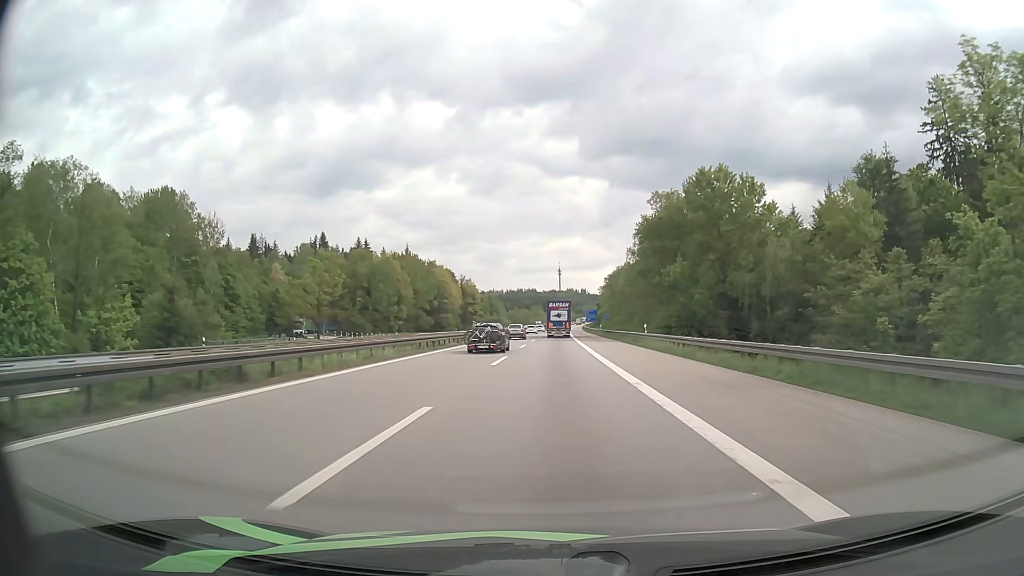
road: motorway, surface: asphalt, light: Day
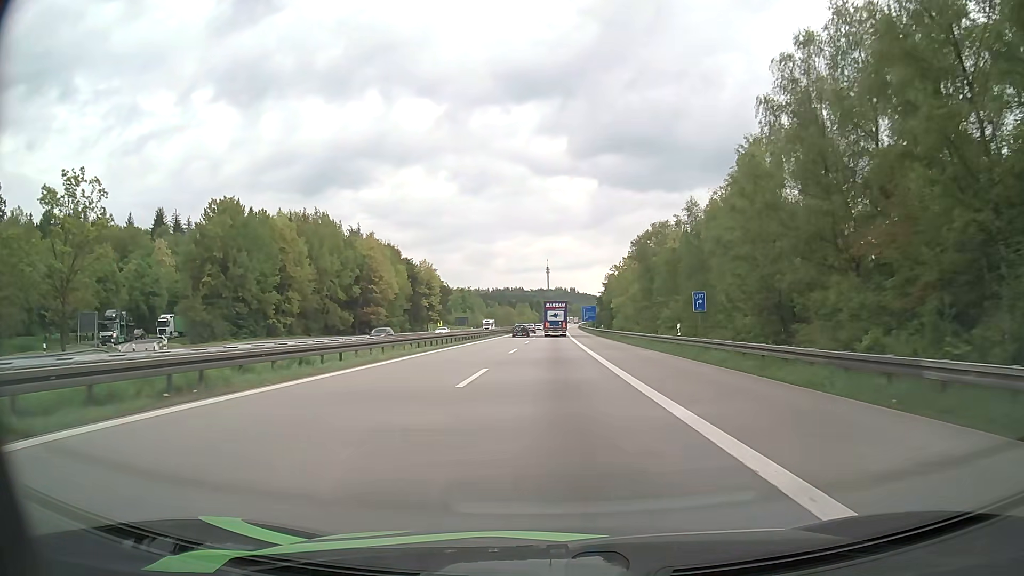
(+0.5, +62.5) m; +1°
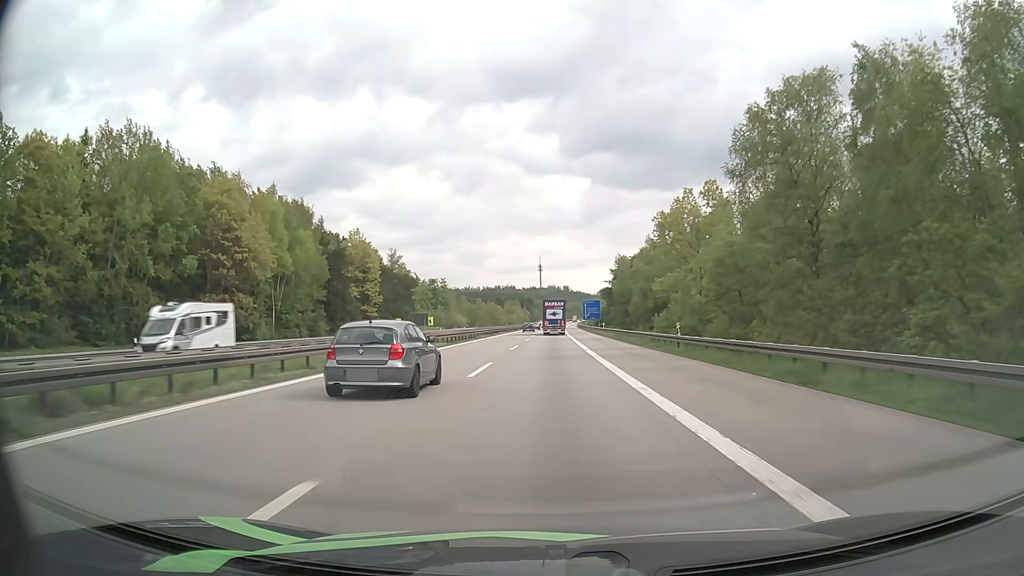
(+0.4, +51.5) m; +1°
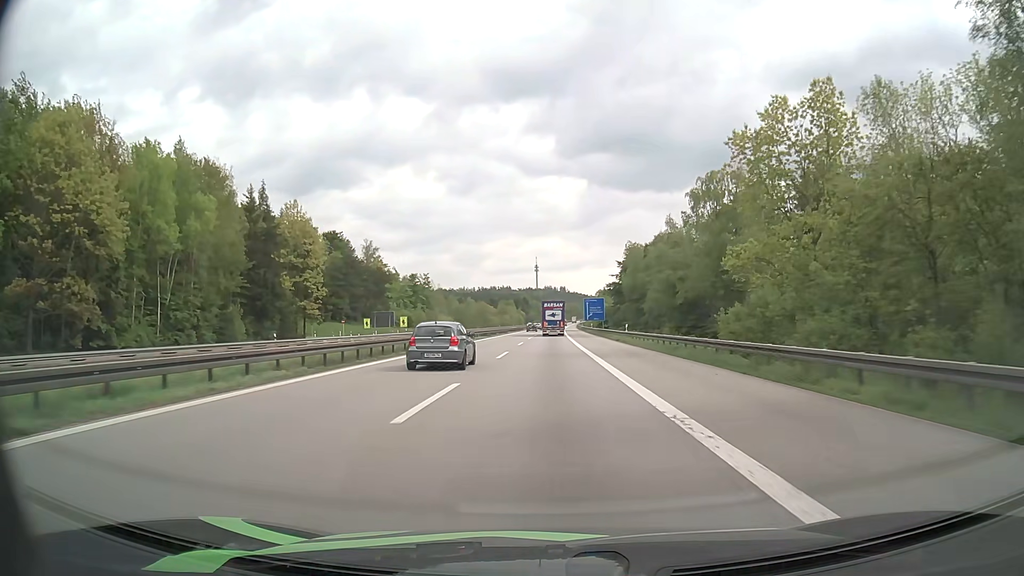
(+0.1, +26.3) m; 0°
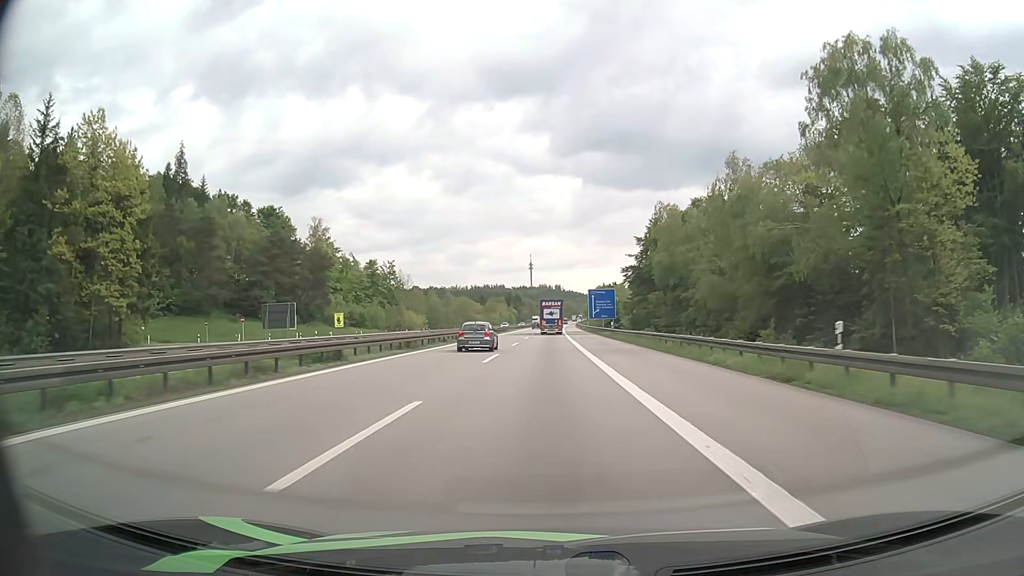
(+0.2, +39.9) m; 0°
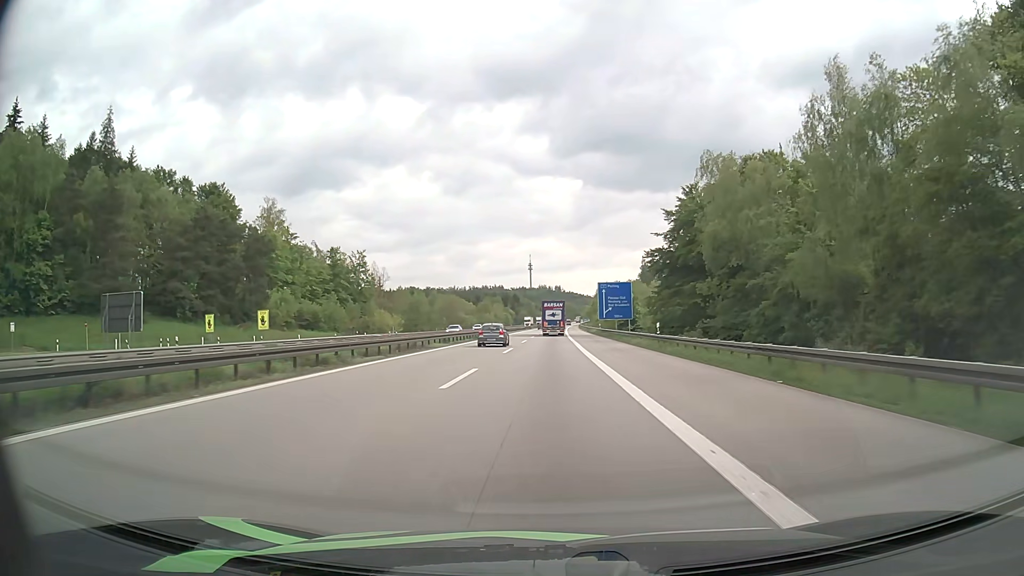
(+0.1, +26.9) m; 0°
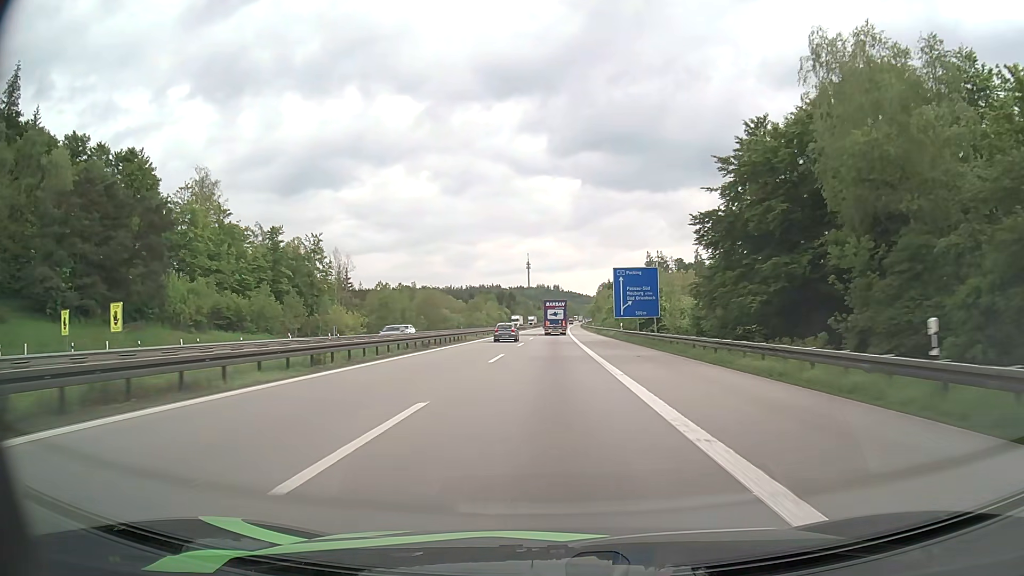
(0.0, +27.1) m; 0°
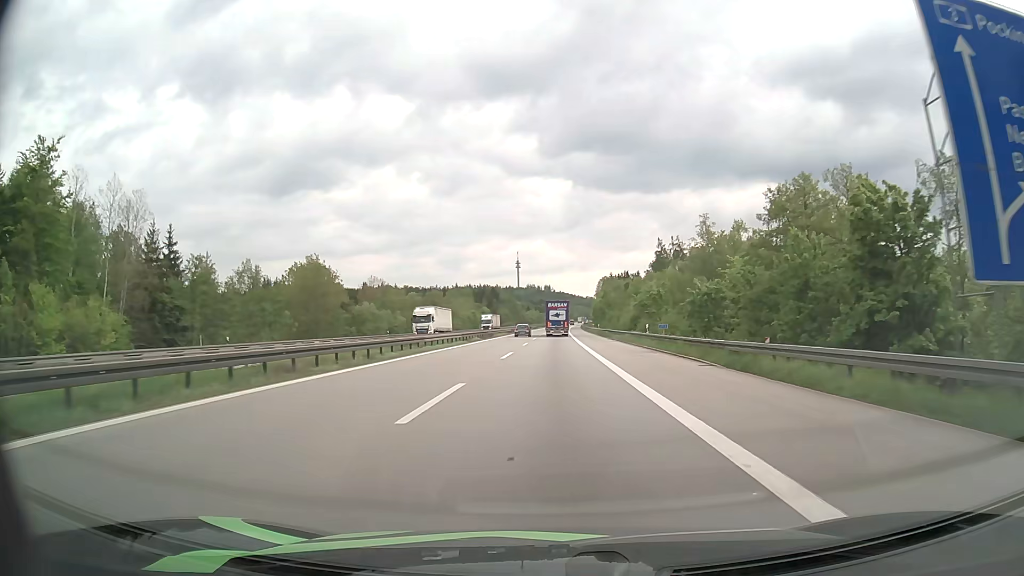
(+0.5, +68.3) m; +1°
(0, +10) (0, +20) (0, +30) (0, +40) (0, +50) (0, +60) (0, +70) (+1, +80) (+1, +90) (+1, +100) m
